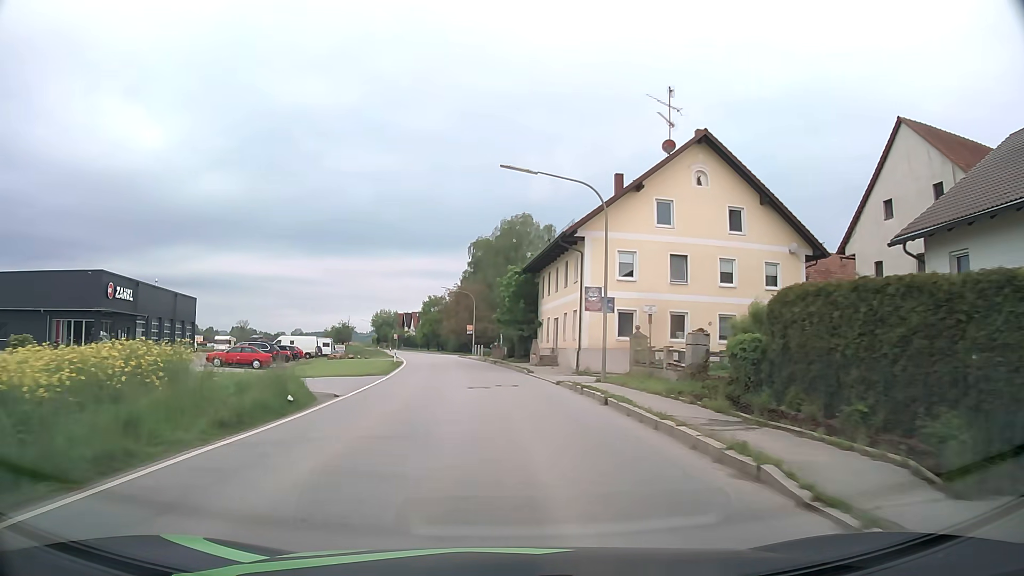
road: secondary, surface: asphalt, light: Day
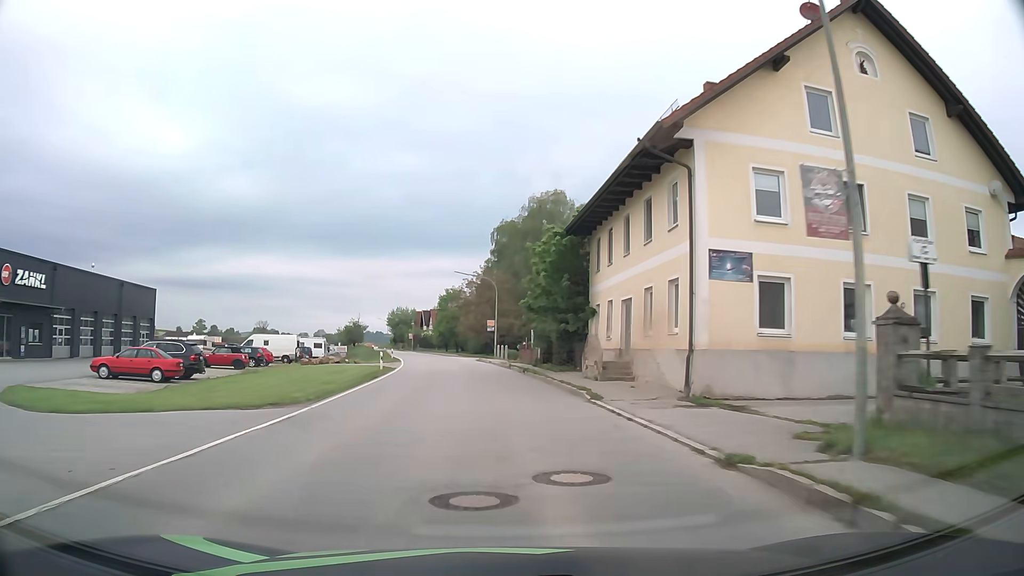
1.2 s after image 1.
(-0.3, +15.9) m; -2°
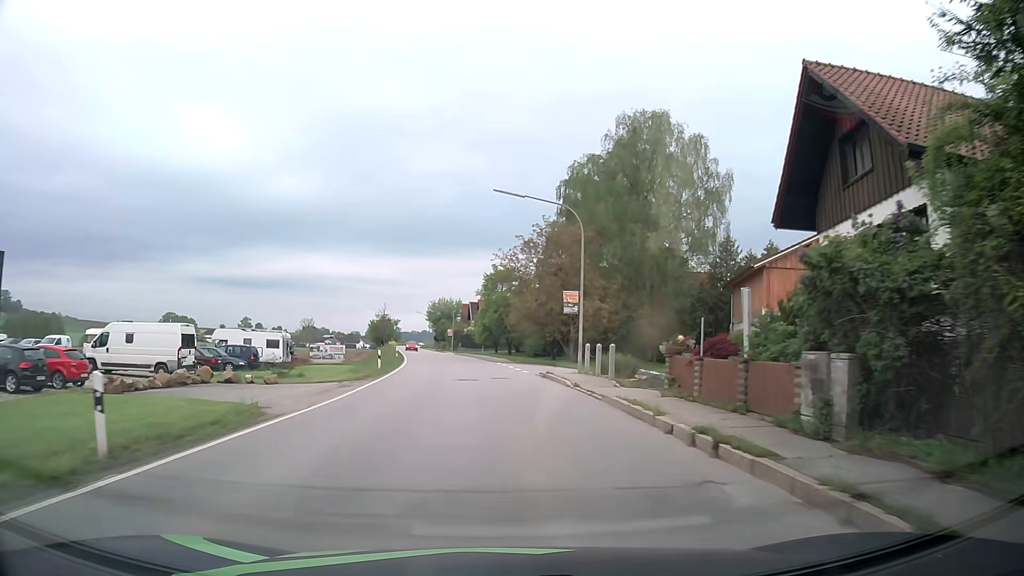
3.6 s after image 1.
(-1.4, +30.4) m; -5°
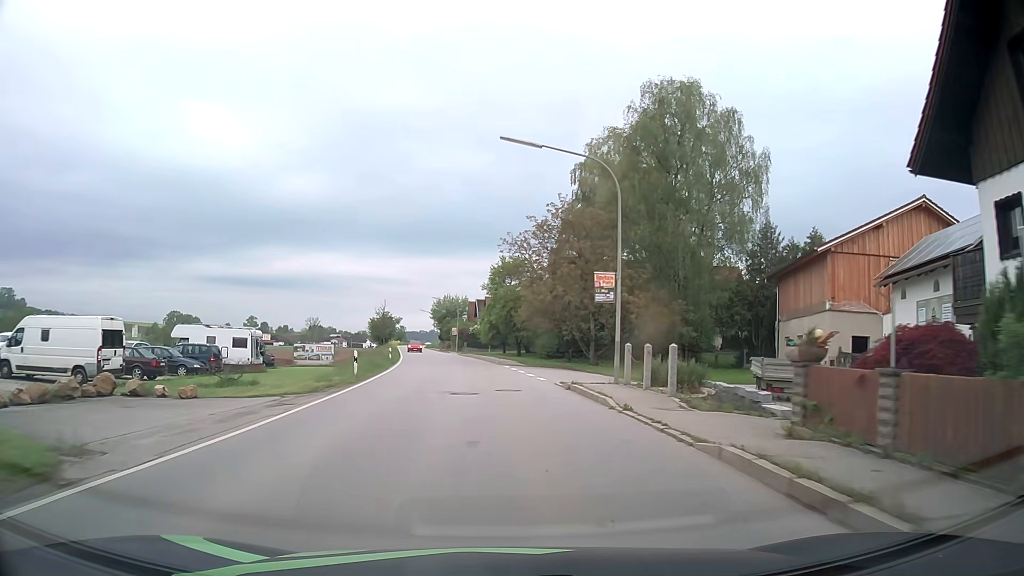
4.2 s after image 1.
(0.0, +7.2) m; -1°
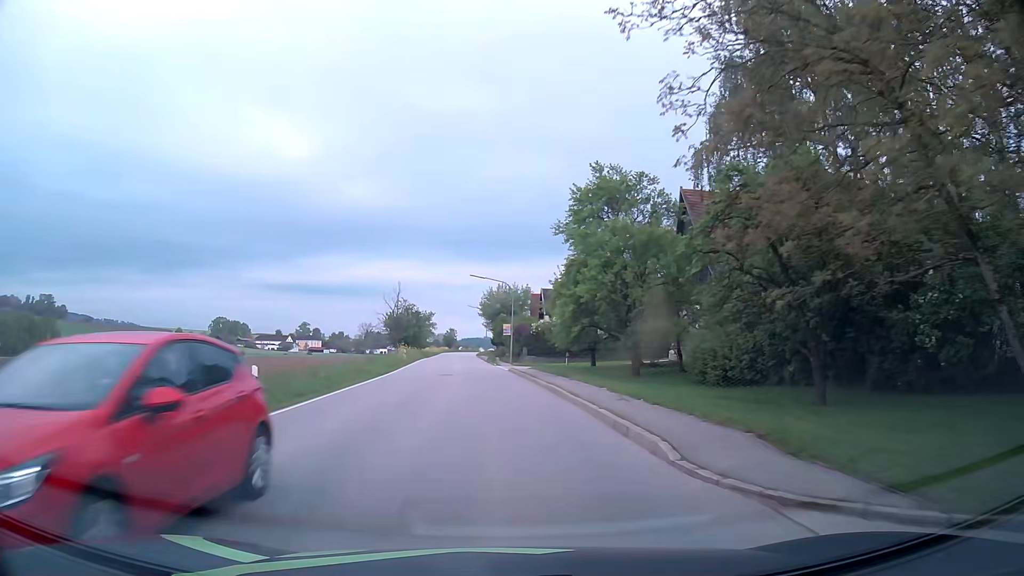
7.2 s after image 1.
(-1.6, +36.0) m; -6°
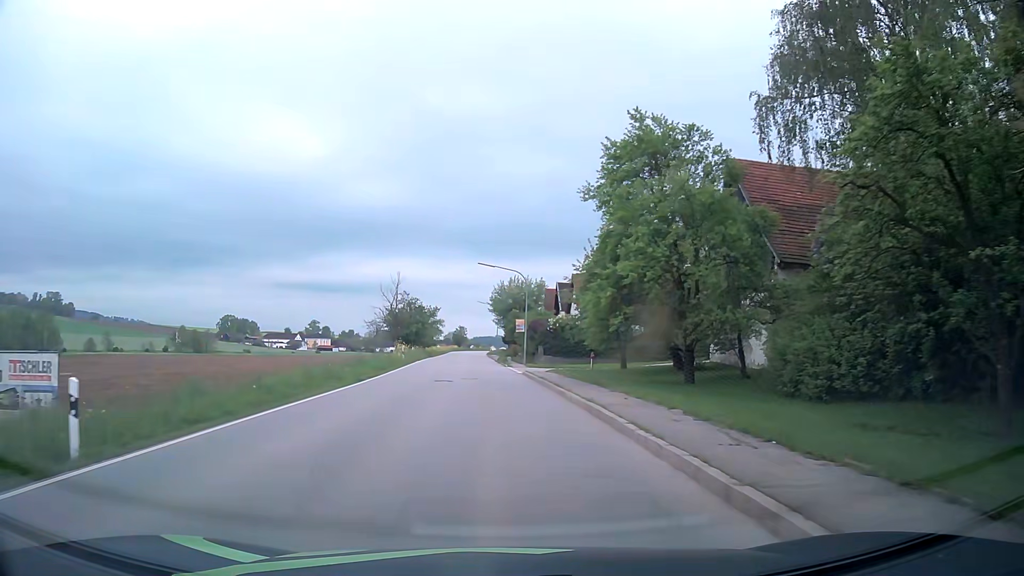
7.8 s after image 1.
(-0.1, +7.3) m; -1°
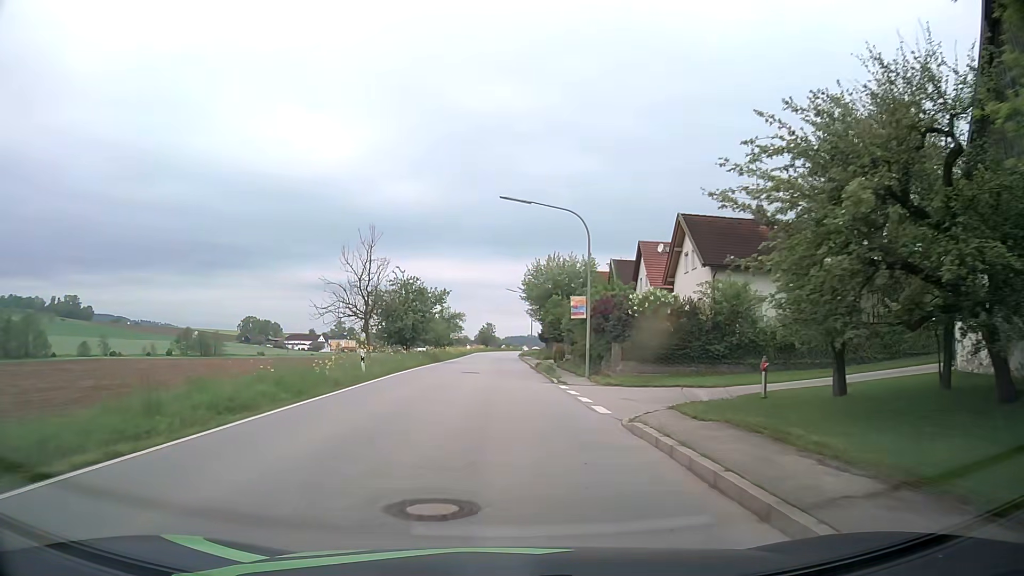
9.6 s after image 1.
(-0.4, +22.5) m; -2°
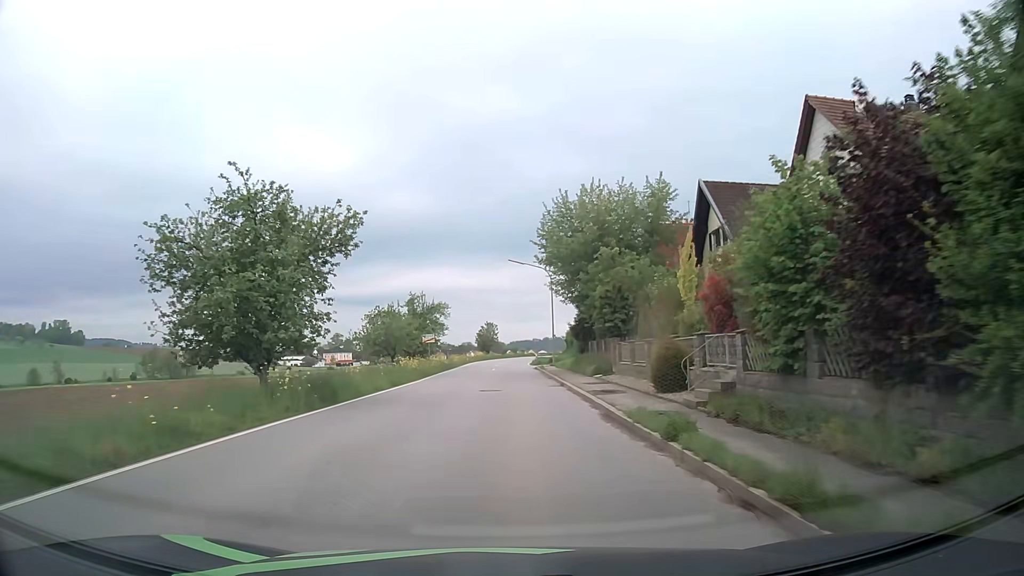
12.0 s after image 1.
(-0.2, +31.3) m; -1°
(0, +10) (0, +20) (0, +30) (0, +40) (0, +50) (0, +60) (0, +70) (+1, +80) (+2, +90) (+3, +100) m
